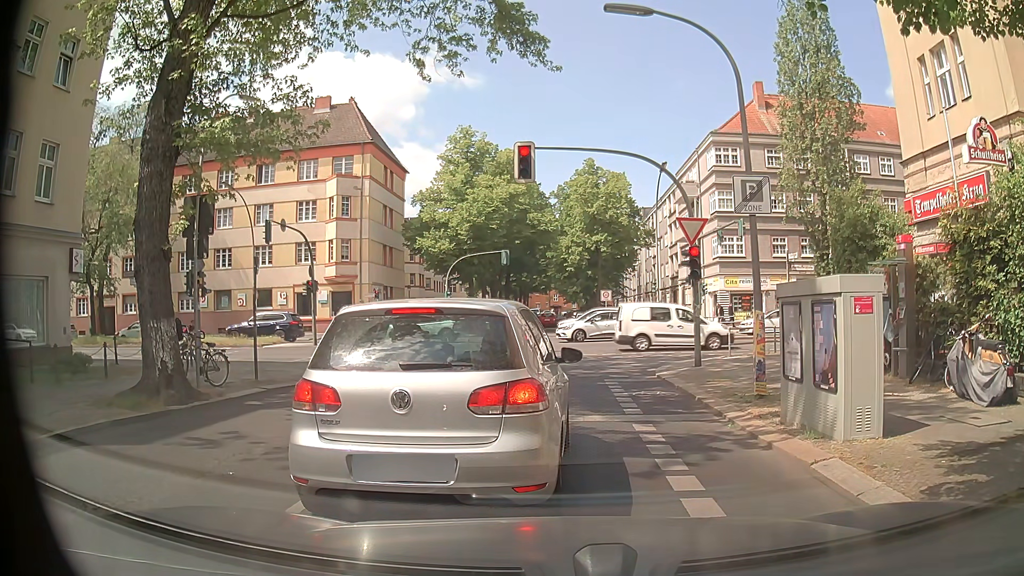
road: residential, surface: asphalt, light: Day
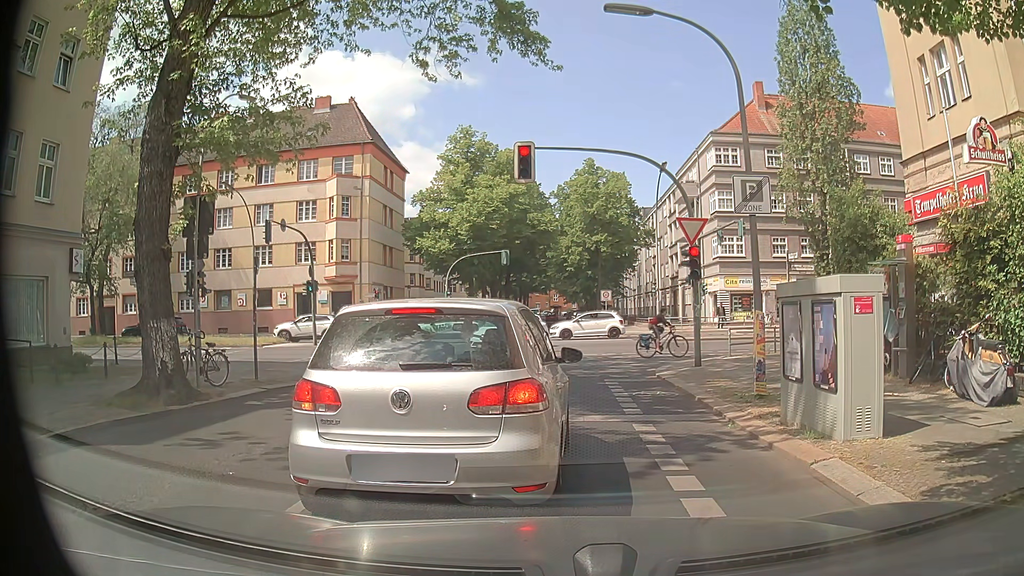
(0.0, 0.0) m; 0°
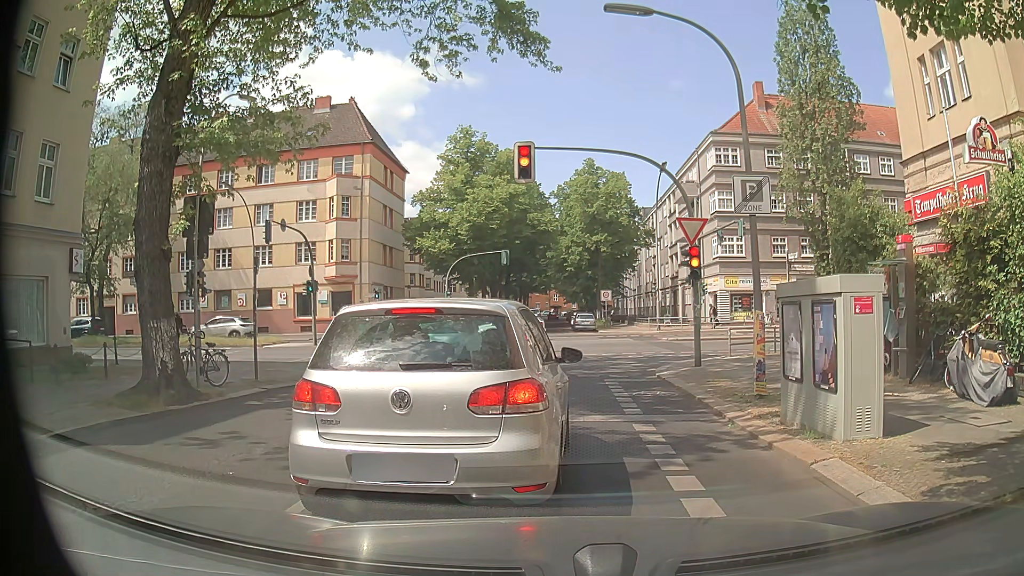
(0.0, 0.0) m; 0°
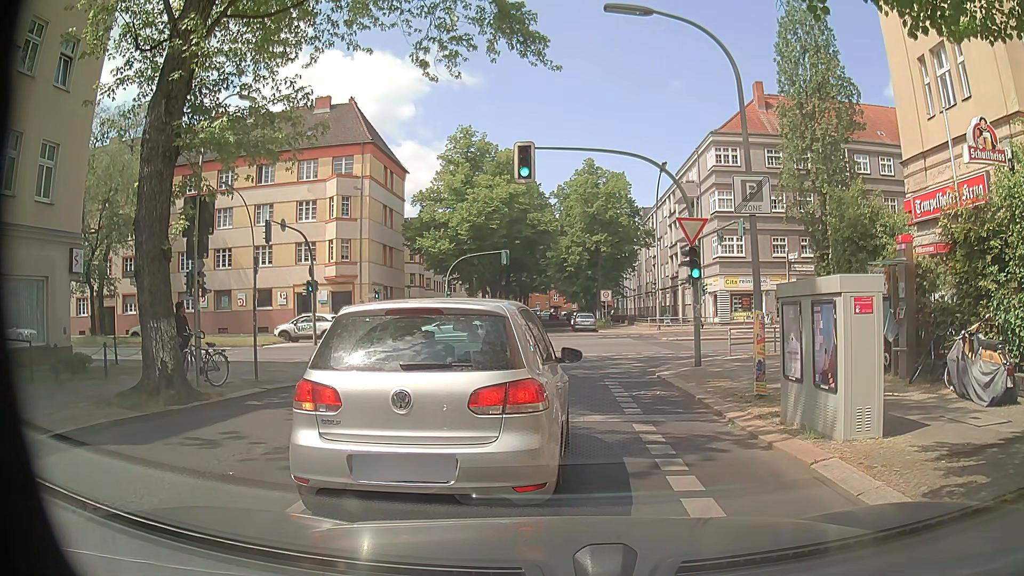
(0.0, 0.0) m; 0°
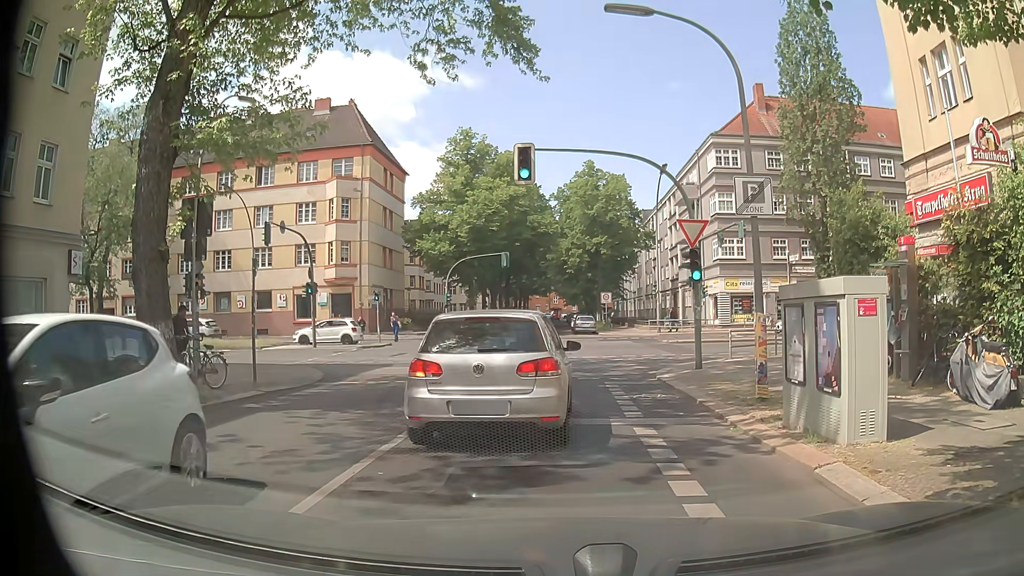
(0.0, +0.1) m; 0°
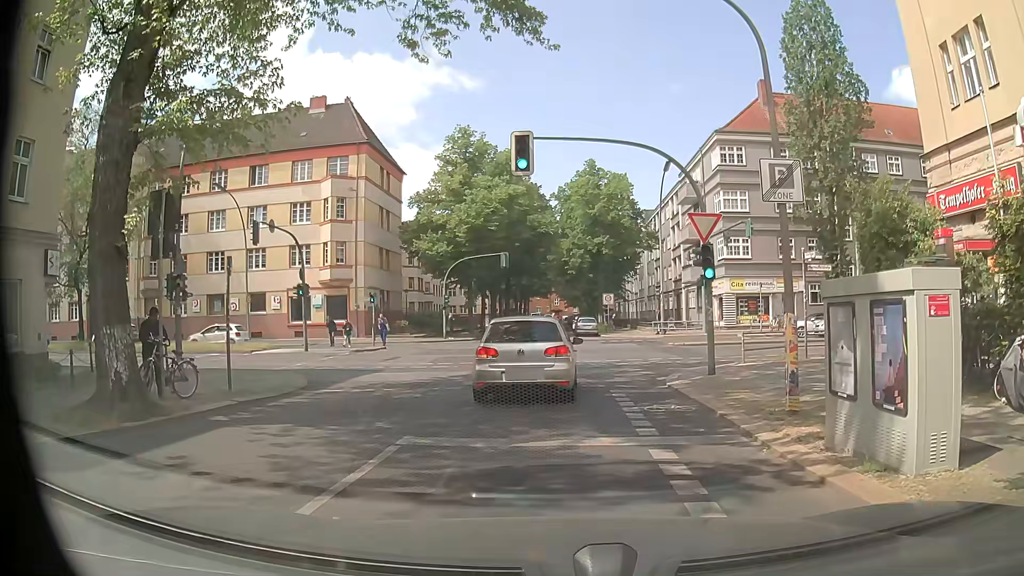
(0.0, +1.5) m; 0°
